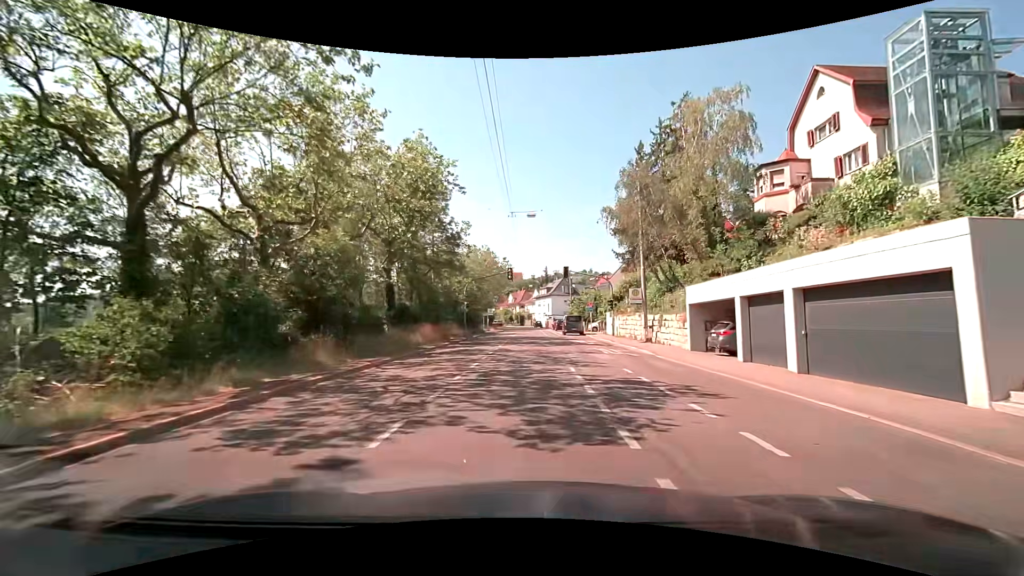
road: secondary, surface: asphalt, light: Day
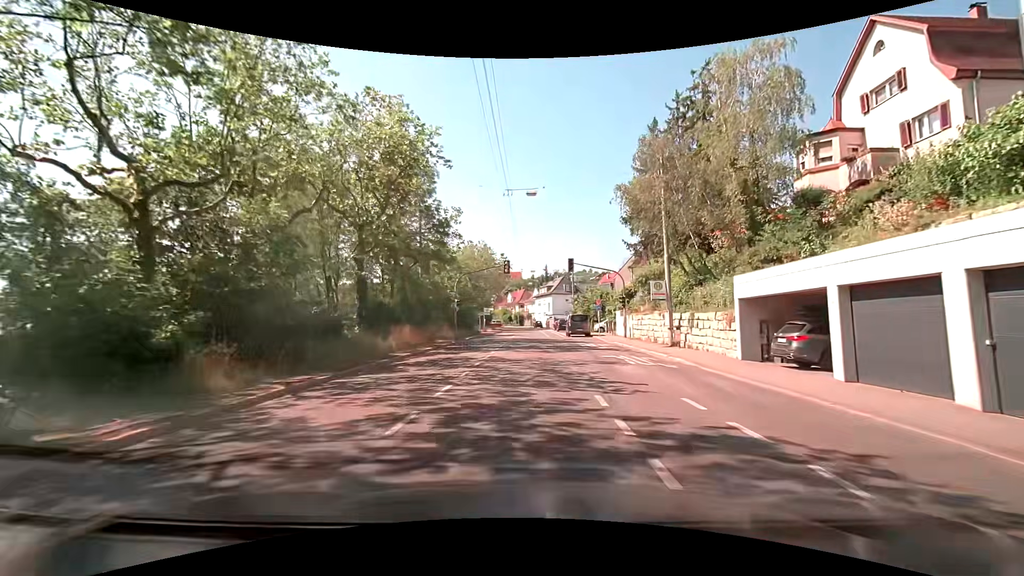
(0.0, +5.5) m; 0°
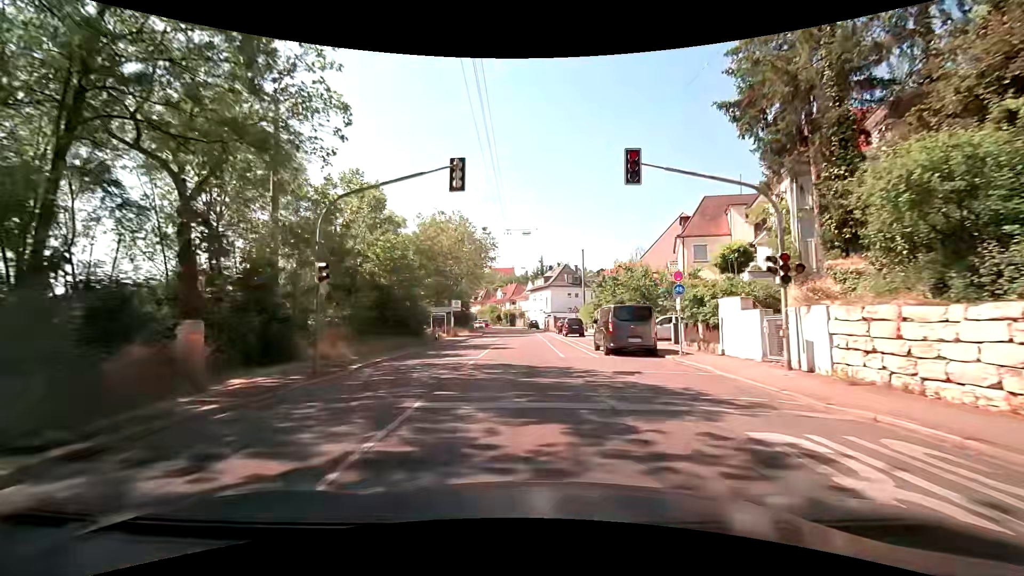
(+0.2, +24.3) m; +1°
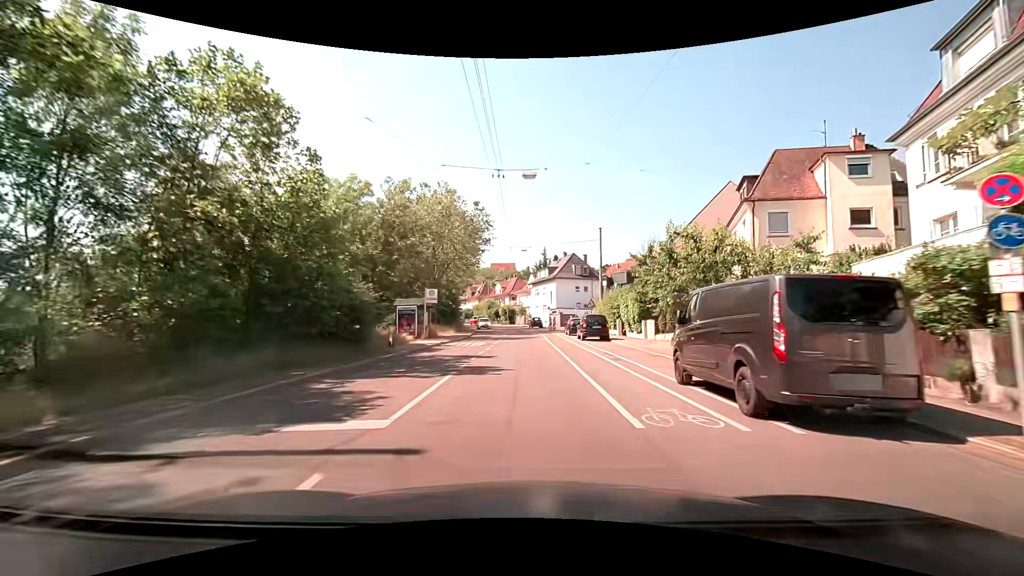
(0.0, +12.4) m; 0°
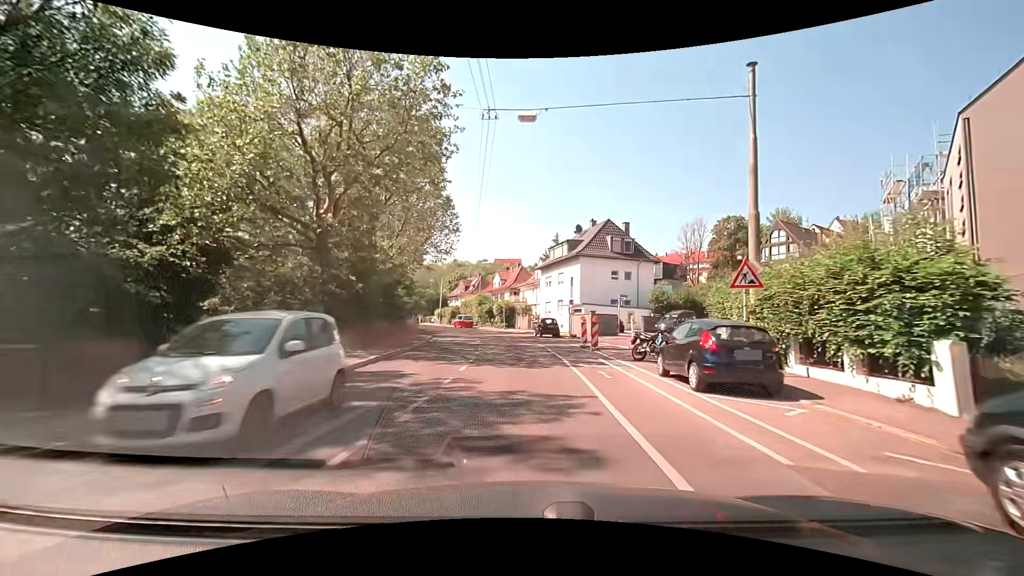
(0.0, +30.1) m; -1°
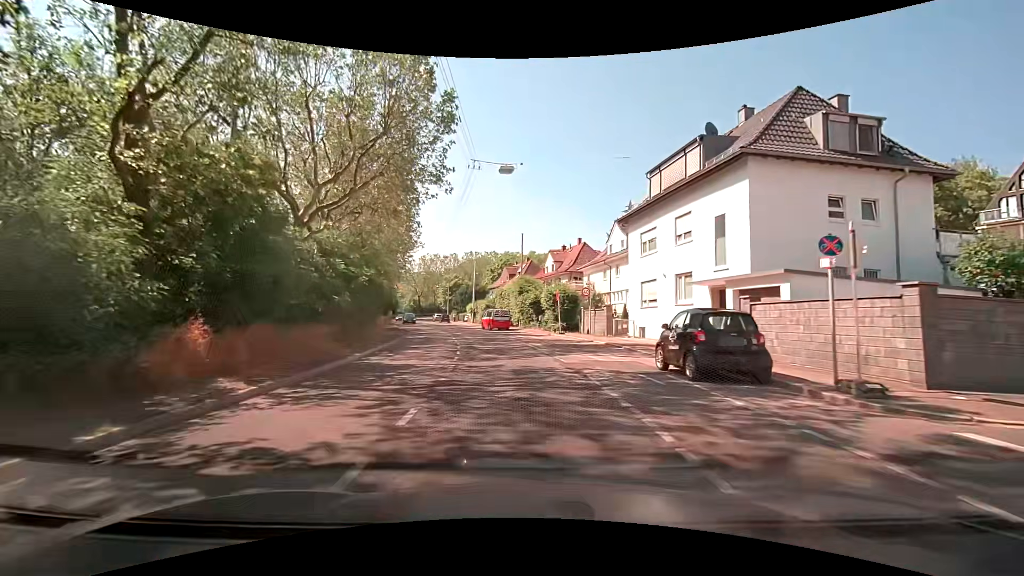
(-1.1, +28.7) m; -6°
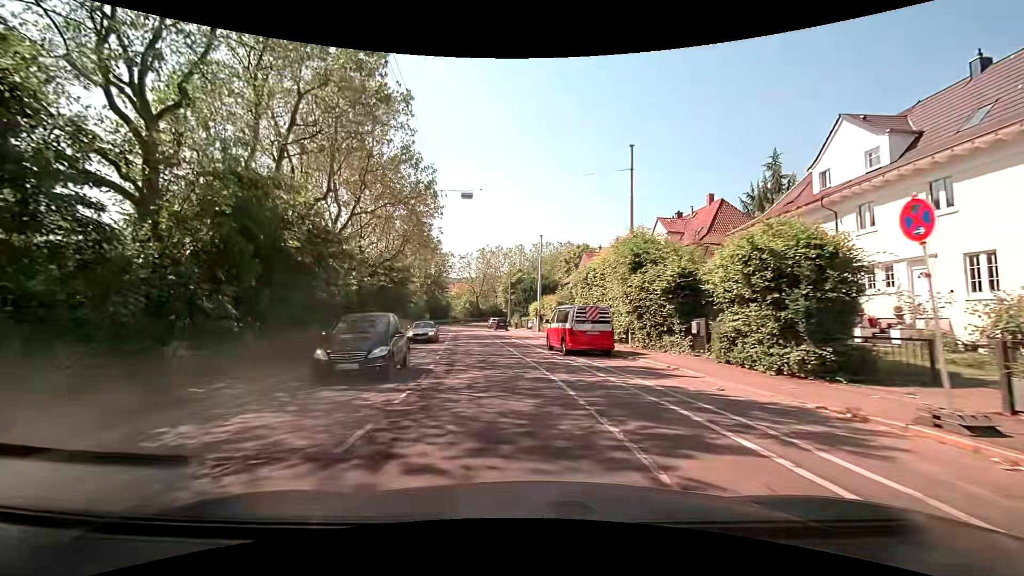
(-2.0, +26.8) m; -9°
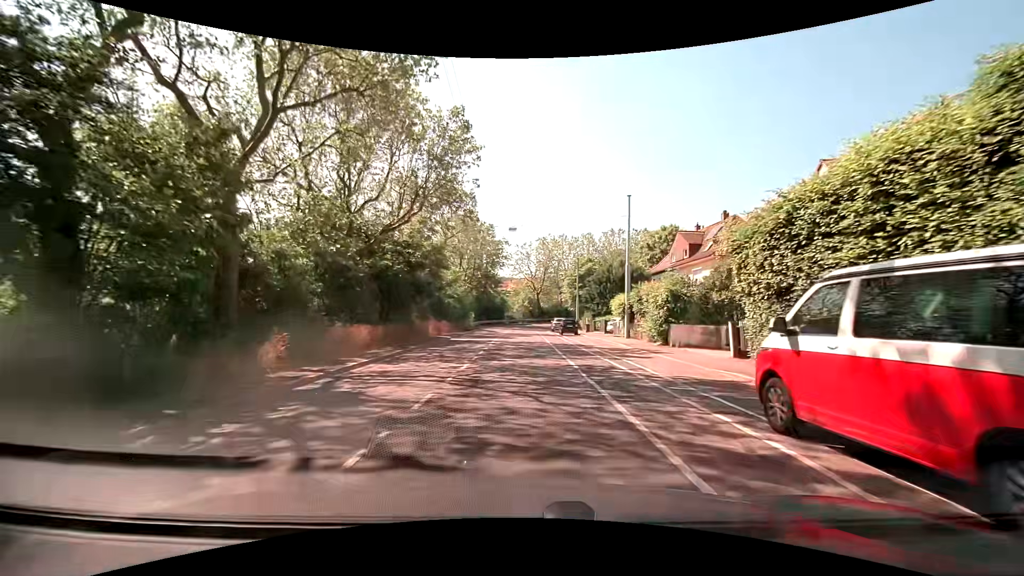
(-1.1, +16.1) m; -8°
(0, +10) (0, +20) (0, +30) (0, +40) (-1, +50) (0, +60) (+1, +70) (+5, +79) (+11, +87) (+19, +93) m
